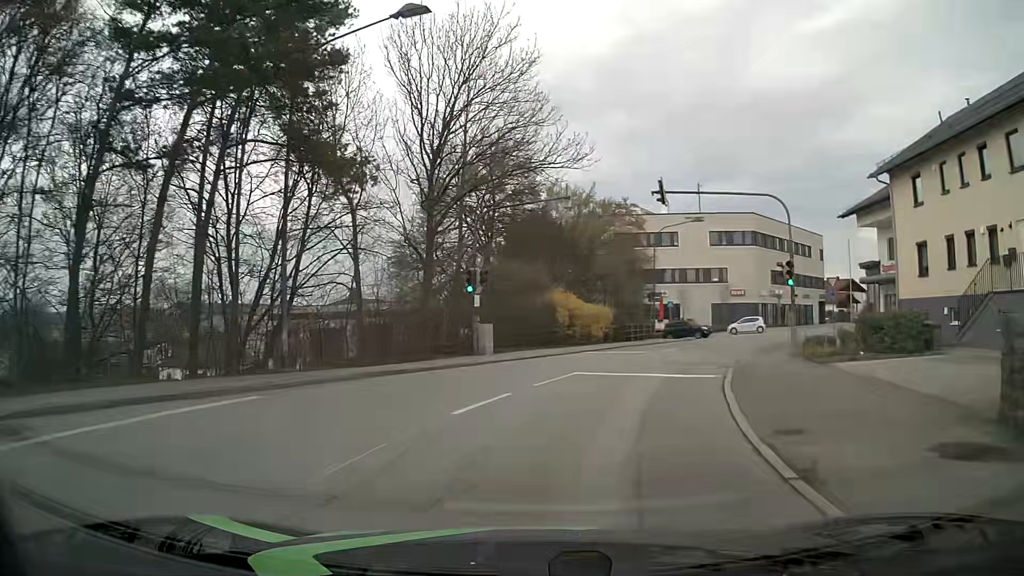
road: unclassified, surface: asphalt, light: Day
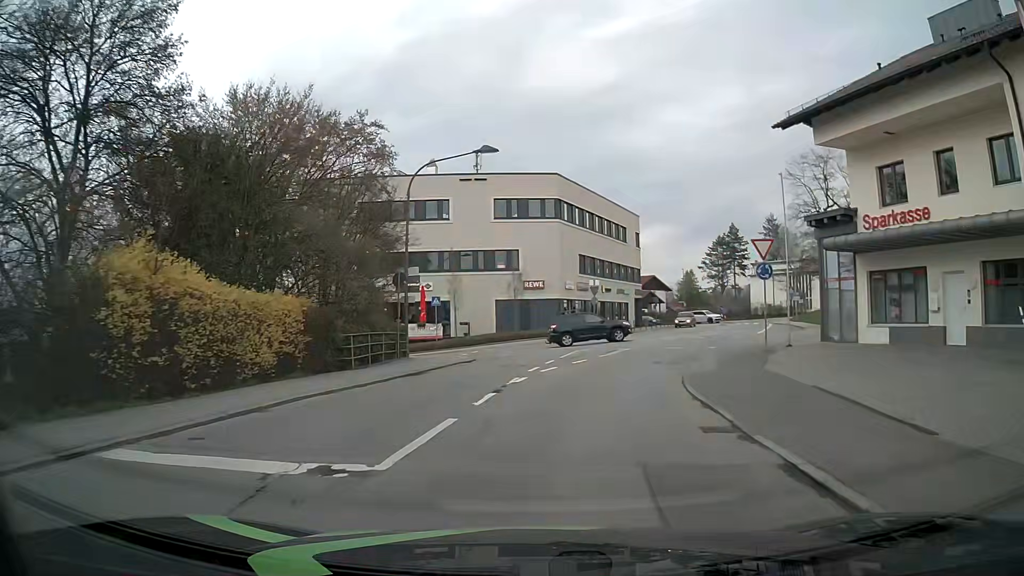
(+3.8, +21.5) m; +20°
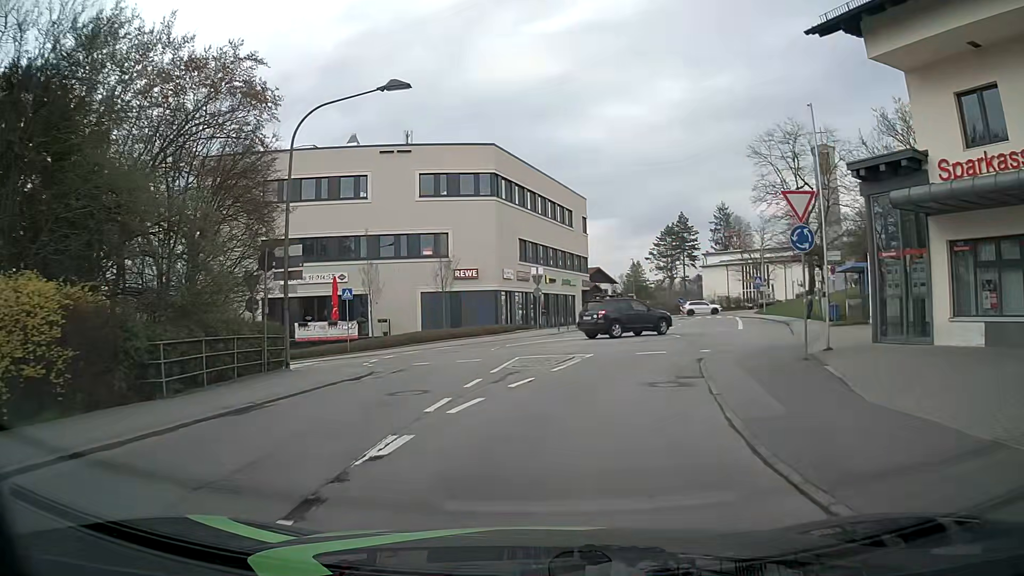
(+0.3, +7.7) m; +6°
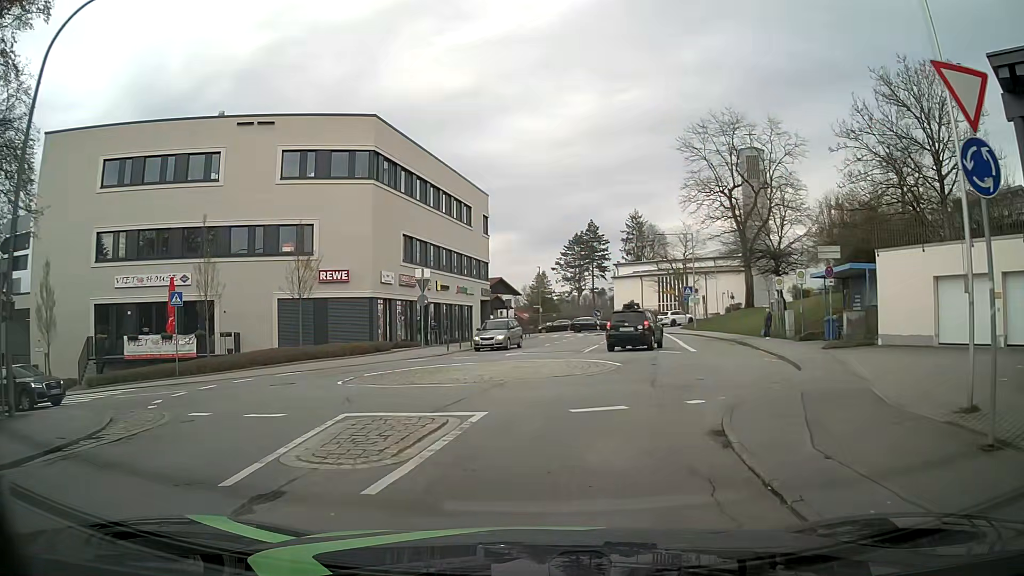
(+0.4, +9.1) m; +6°
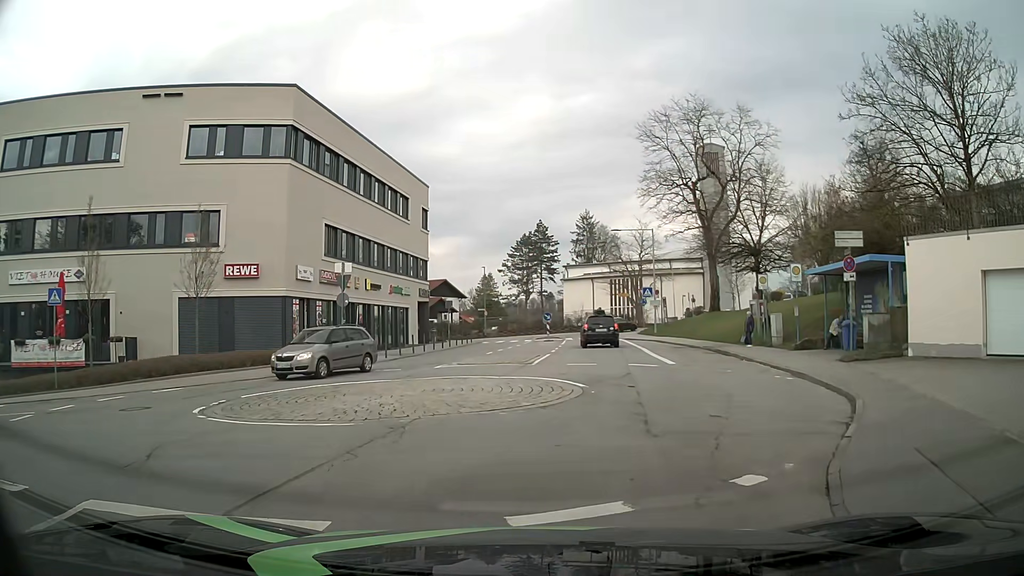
(+0.3, +5.1) m; +7°
